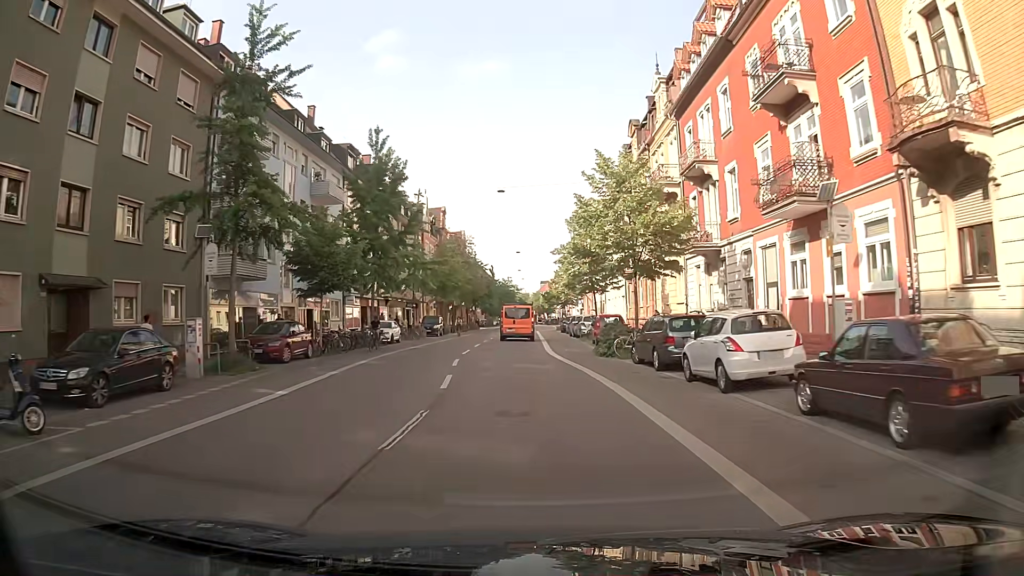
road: secondary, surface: asphalt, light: Day
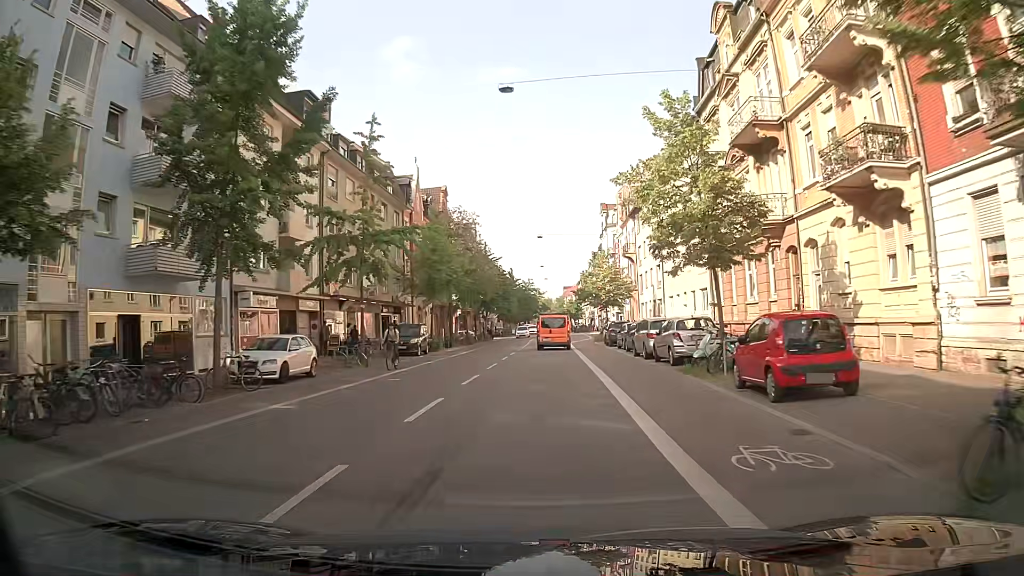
(-0.4, +21.5) m; -2°
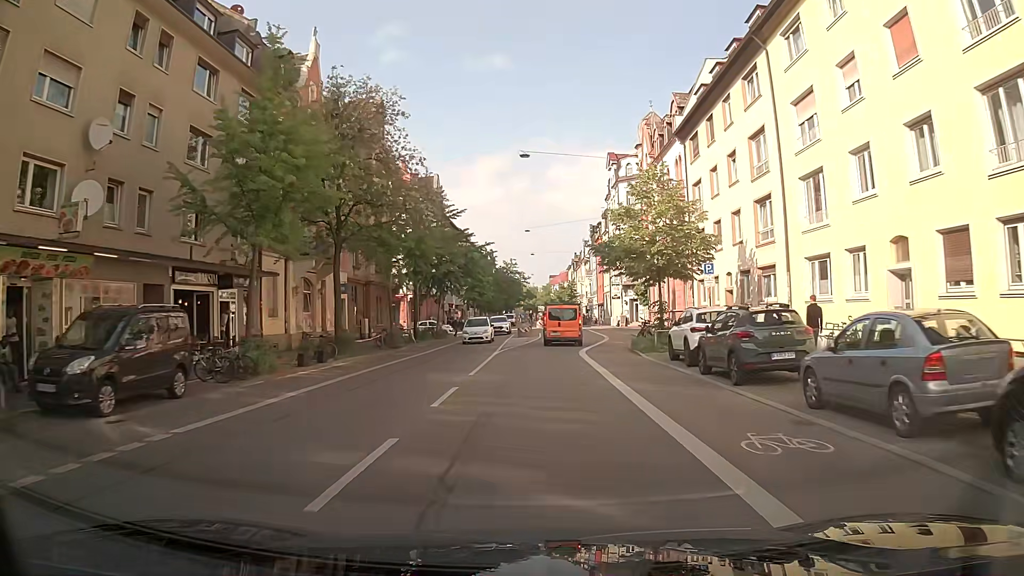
(+0.6, +28.6) m; +2°
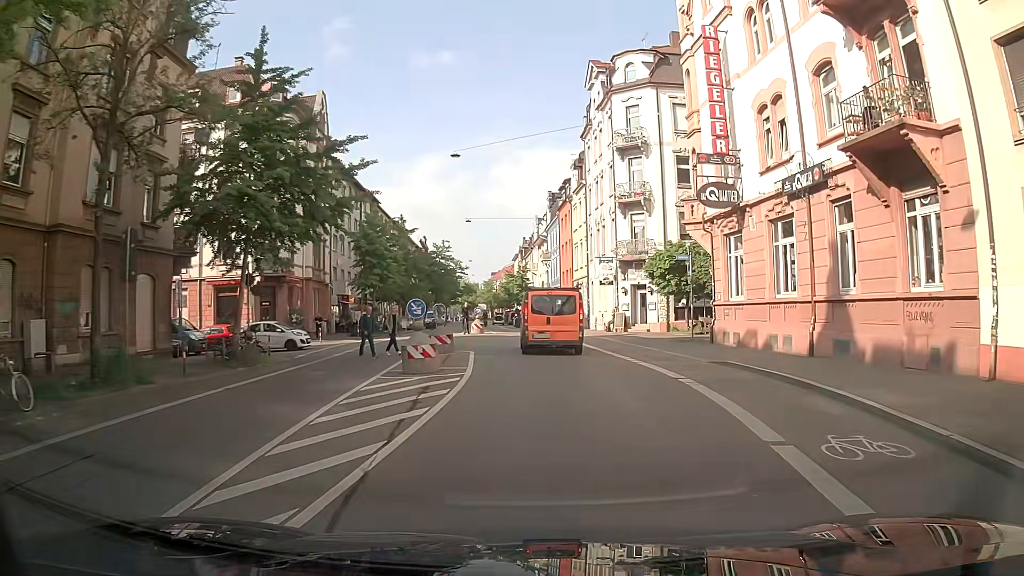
(+0.1, +29.8) m; +4°
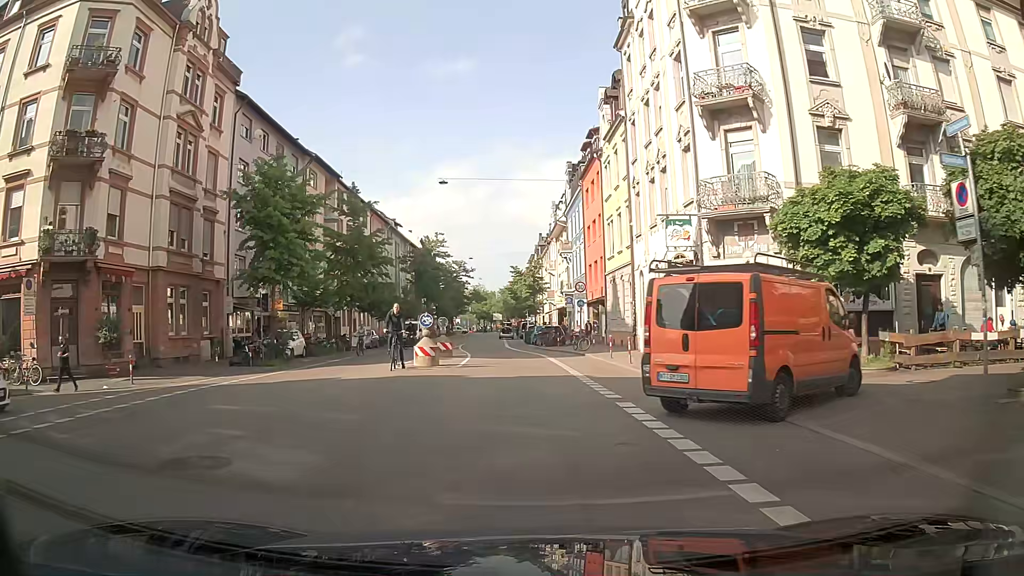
(+0.4, +21.2) m; -2°
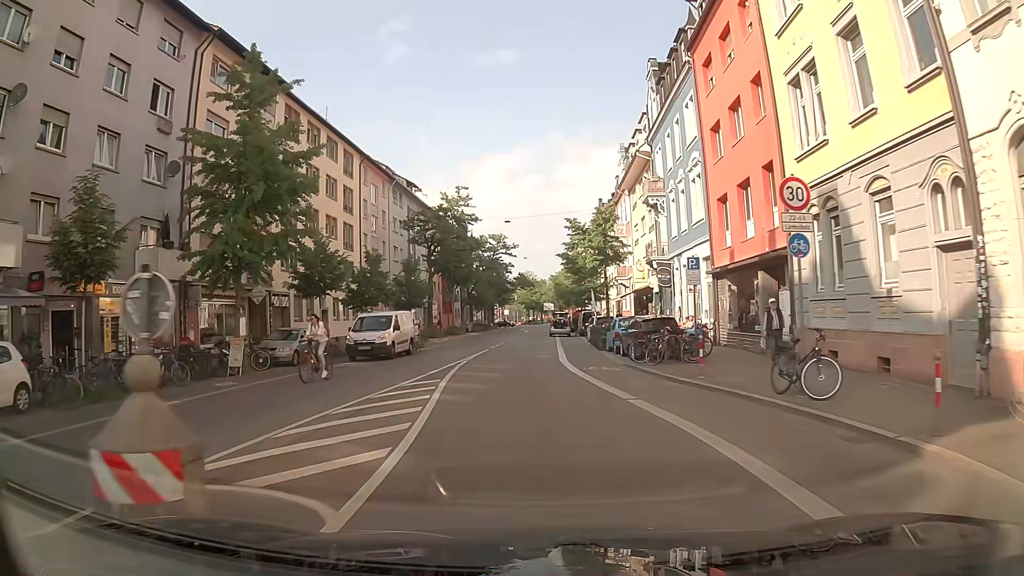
(-0.7, +24.8) m; -5°
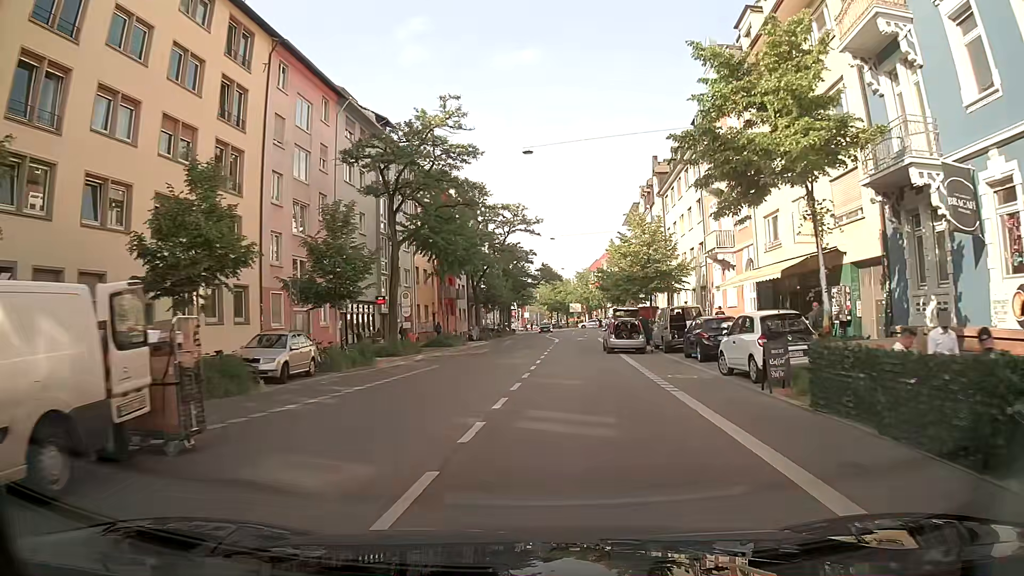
(-0.3, +24.8) m; 0°
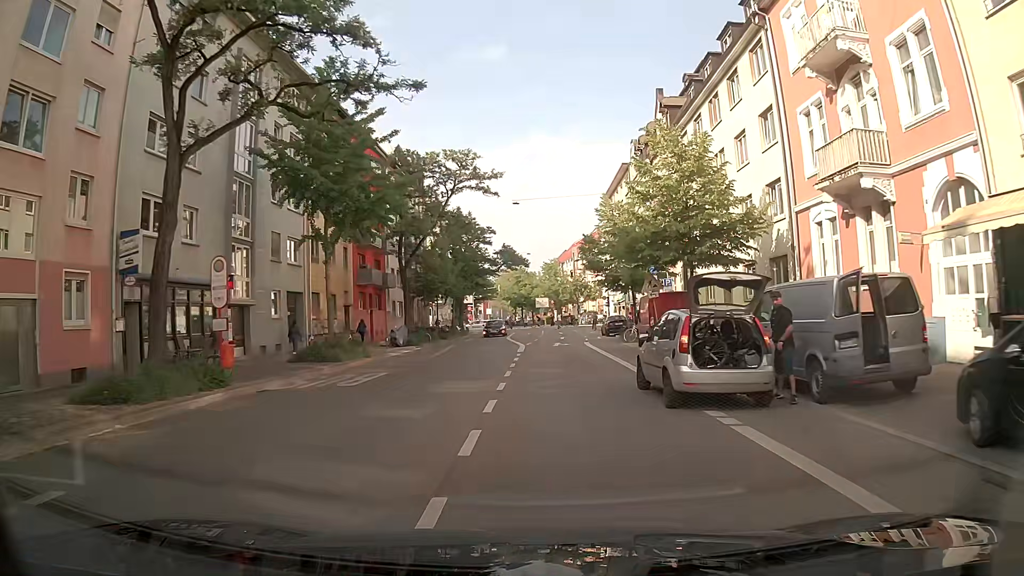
(+0.4, +18.8) m; +2°
